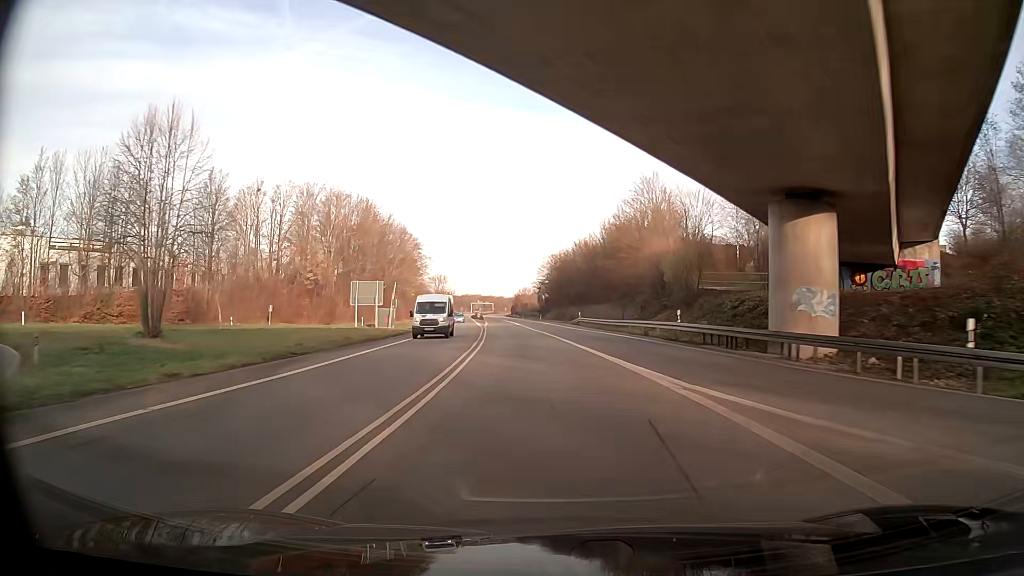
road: primary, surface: asphalt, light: Day
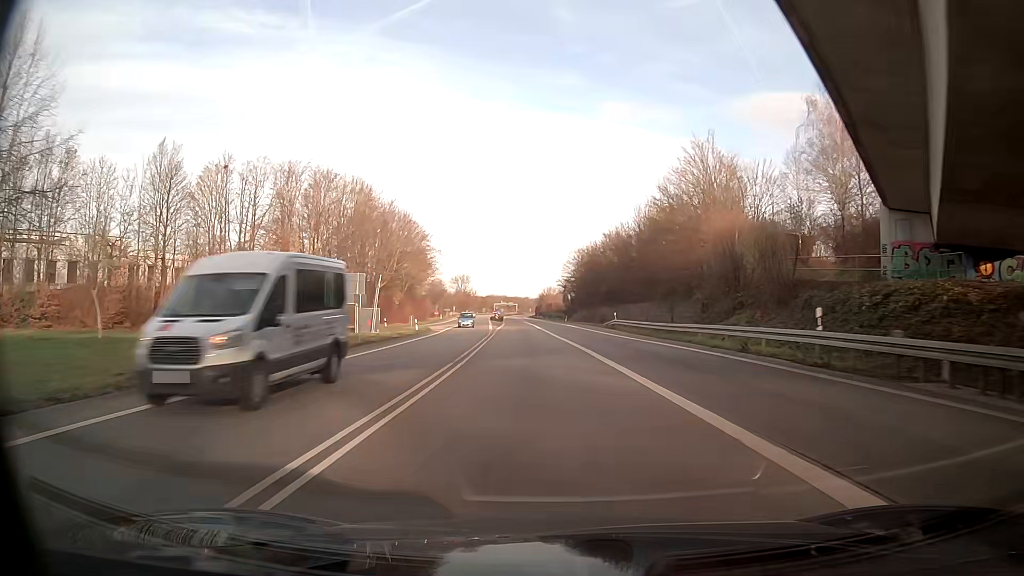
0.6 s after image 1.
(-0.3, +14.5) m; -2°
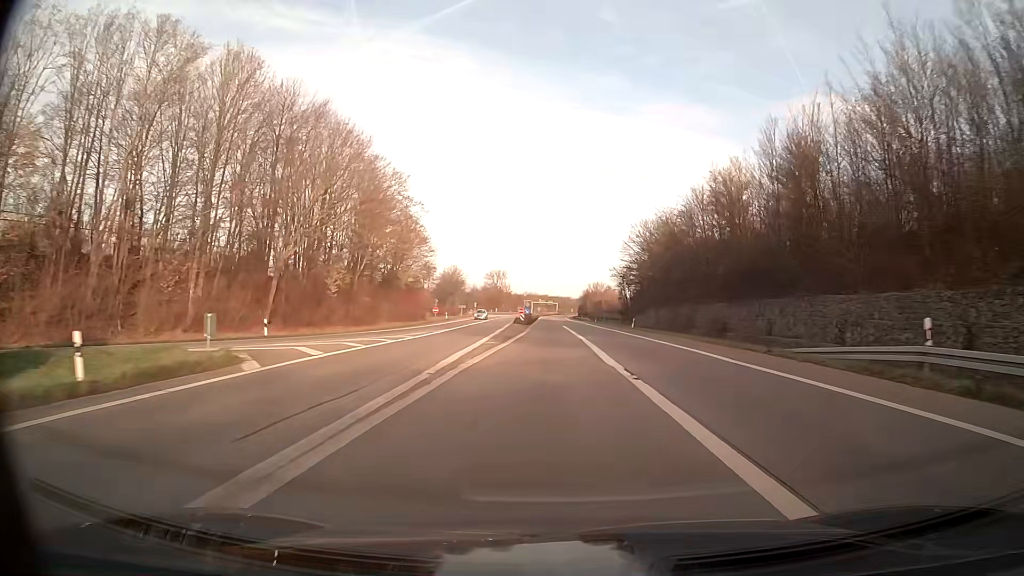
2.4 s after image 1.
(-1.4, +43.5) m; -3°
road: trunk
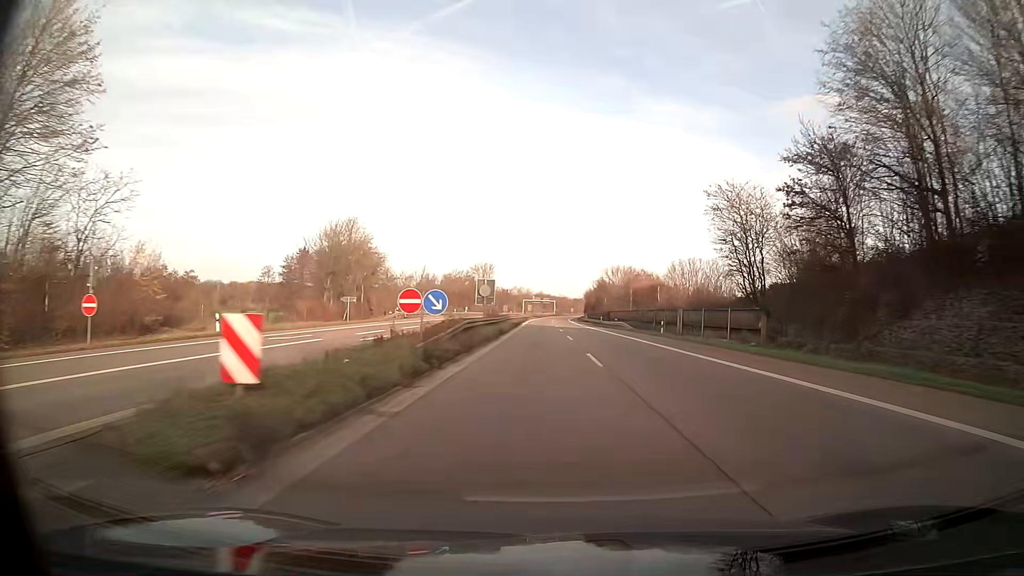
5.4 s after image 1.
(0.0, +72.5) m; +1°
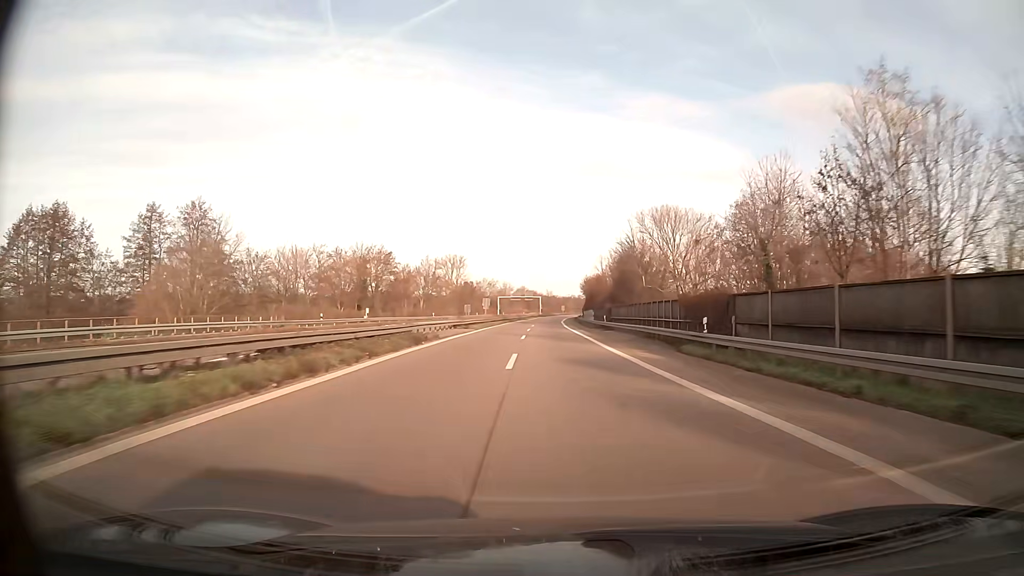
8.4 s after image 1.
(+0.9, +72.5) m; +1°
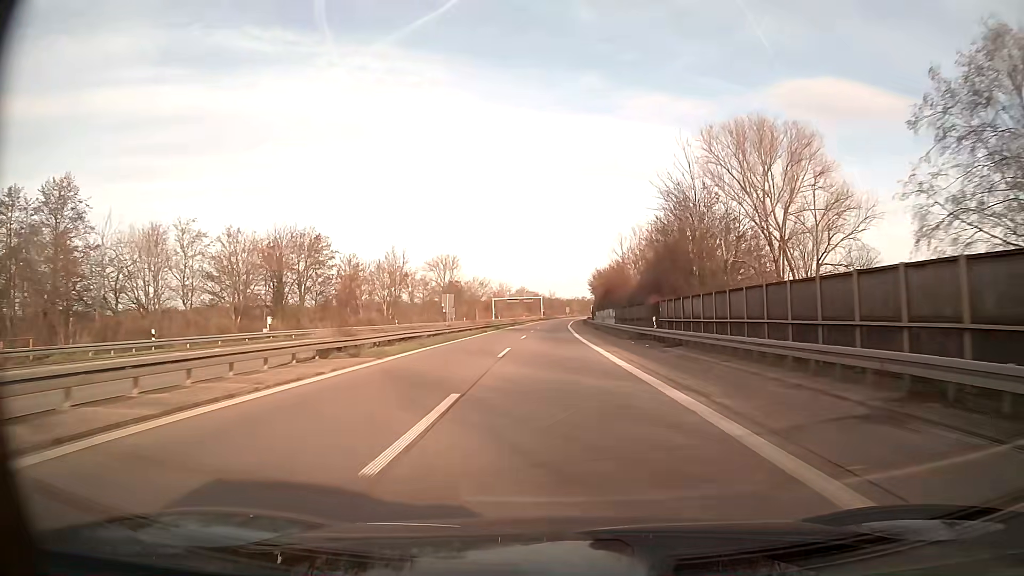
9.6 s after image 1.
(-0.1, +29.0) m; 0°
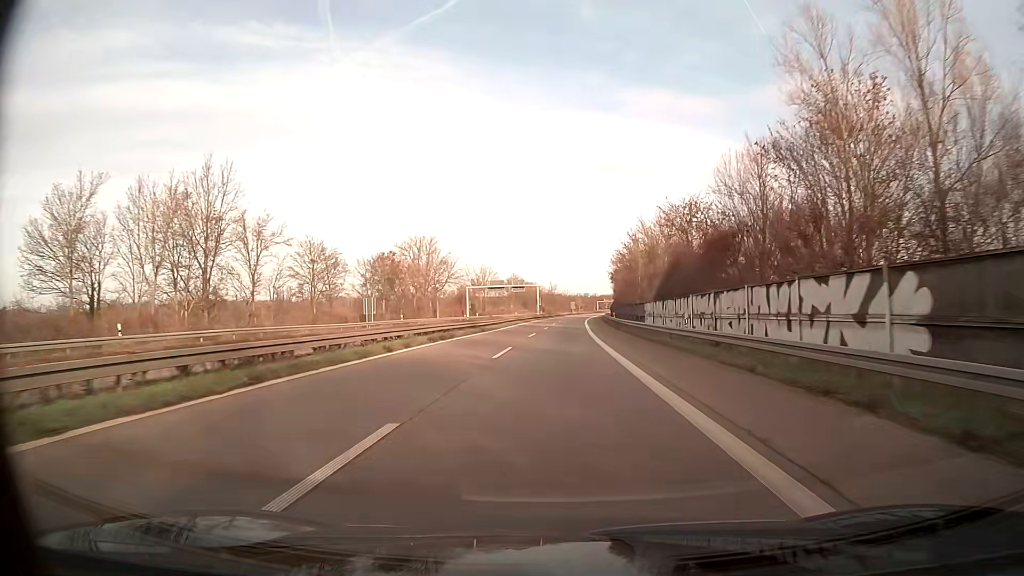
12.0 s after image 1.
(-0.2, +57.6) m; 0°
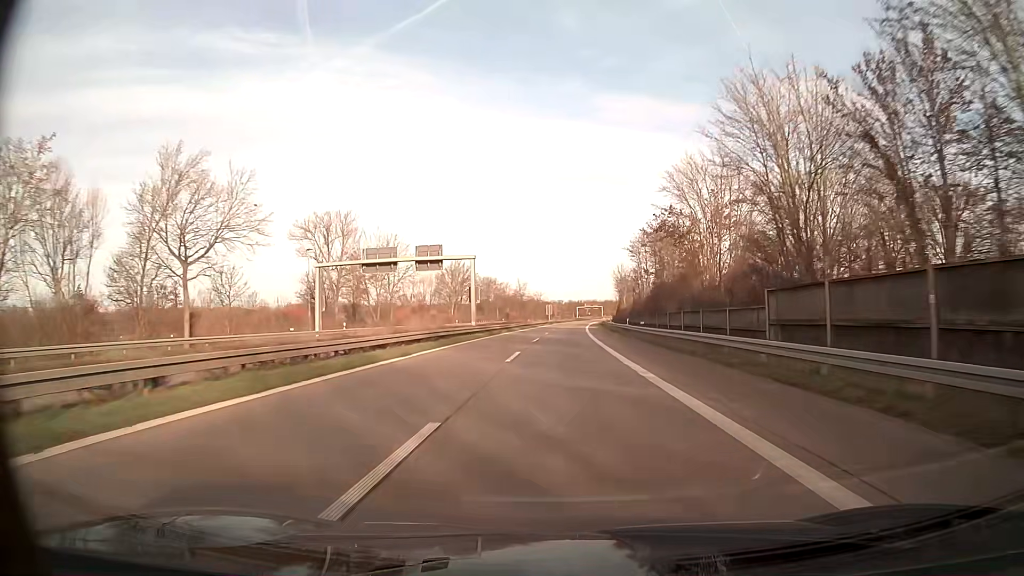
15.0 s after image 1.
(+1.4, +72.0) m; +2°
(0, +10) (0, +20) (0, +30) (+1, +40) (+1, +50) (+1, +60) (+1, +70) (+2, +80) (+2, +90) (+3, +100) m
